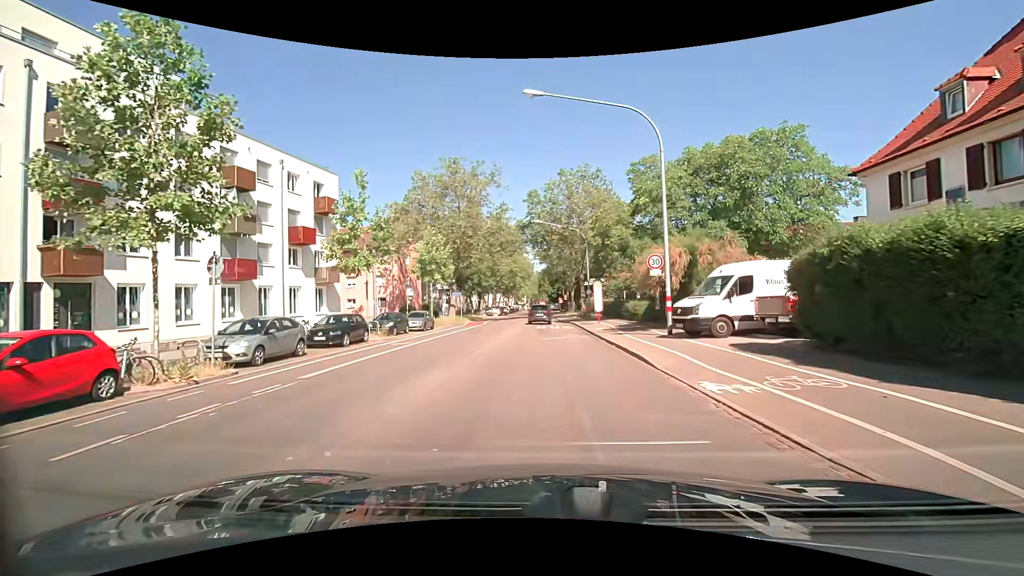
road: secondary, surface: asphalt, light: Day
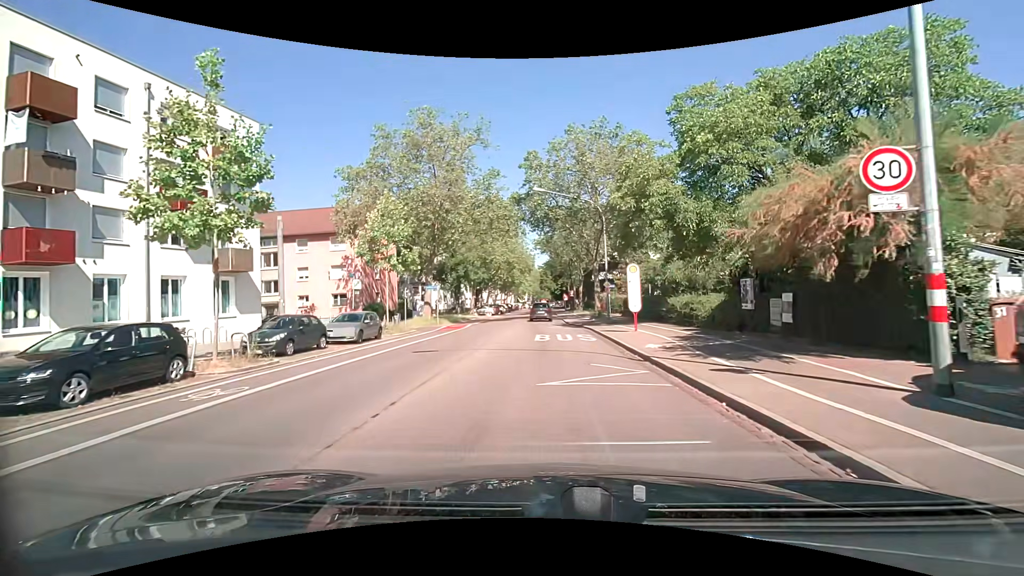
(0.0, +13.0) m; 0°
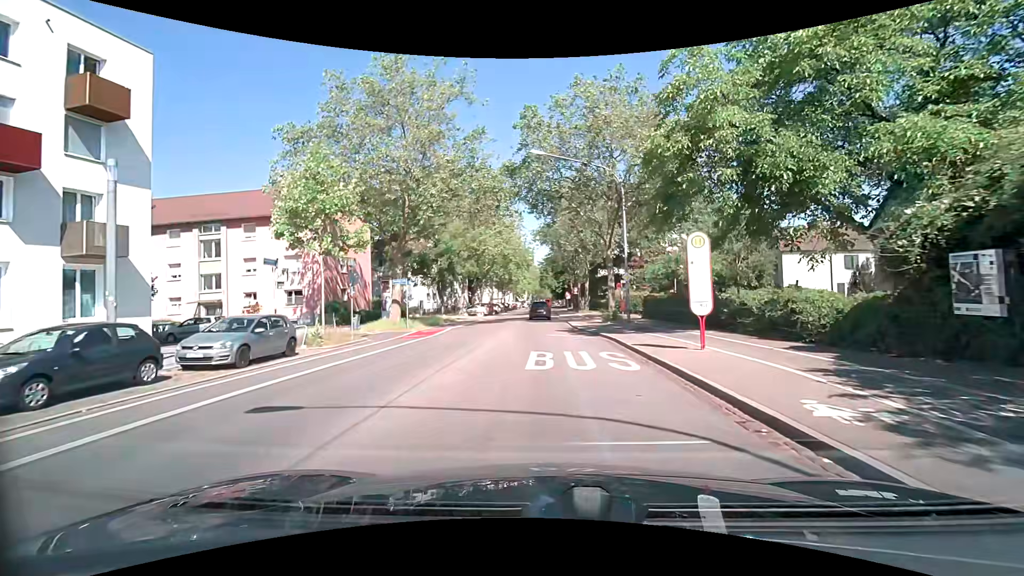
(0.0, +9.0) m; 0°
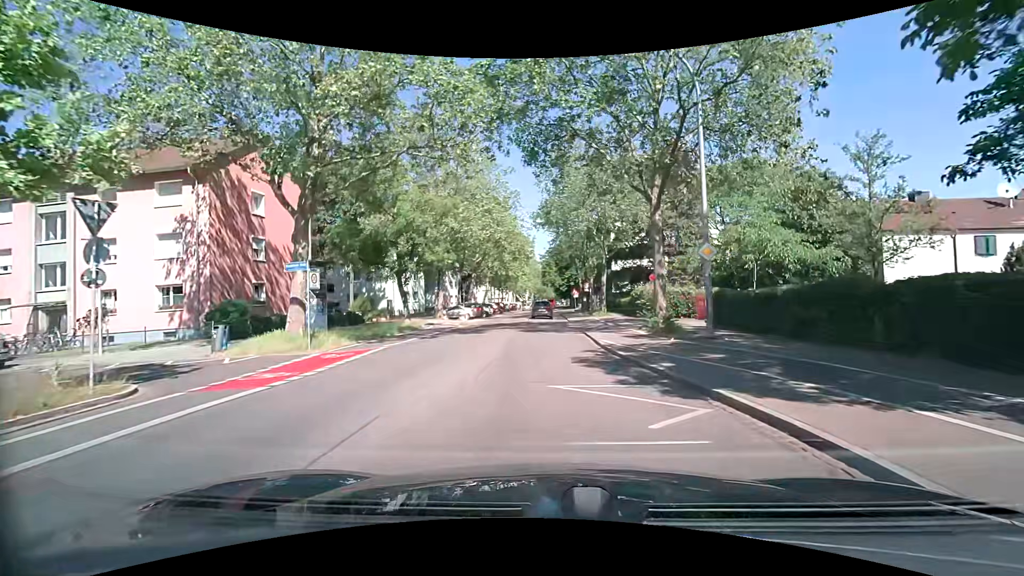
(0.0, +13.6) m; 0°
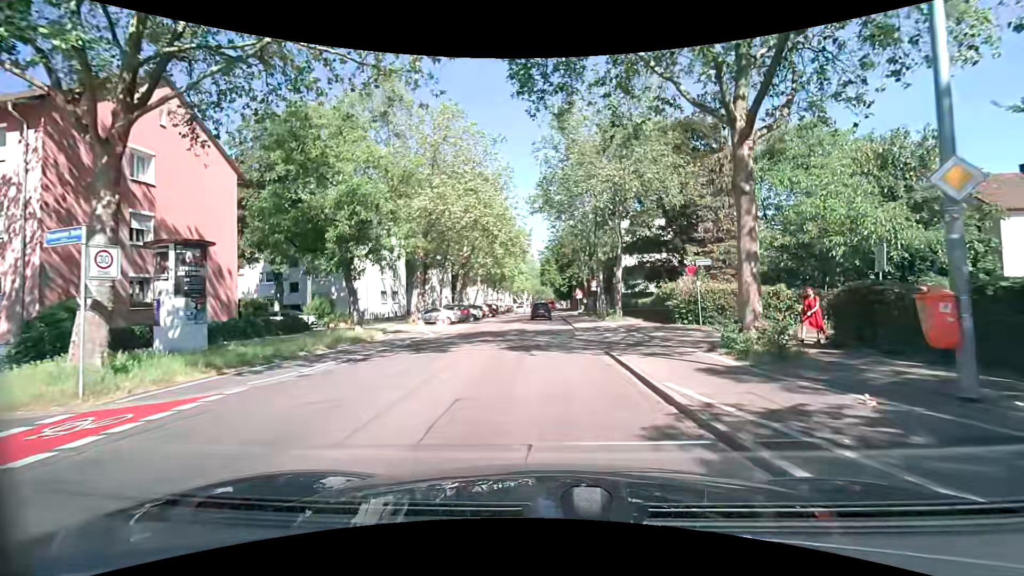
(0.0, +8.9) m; -1°
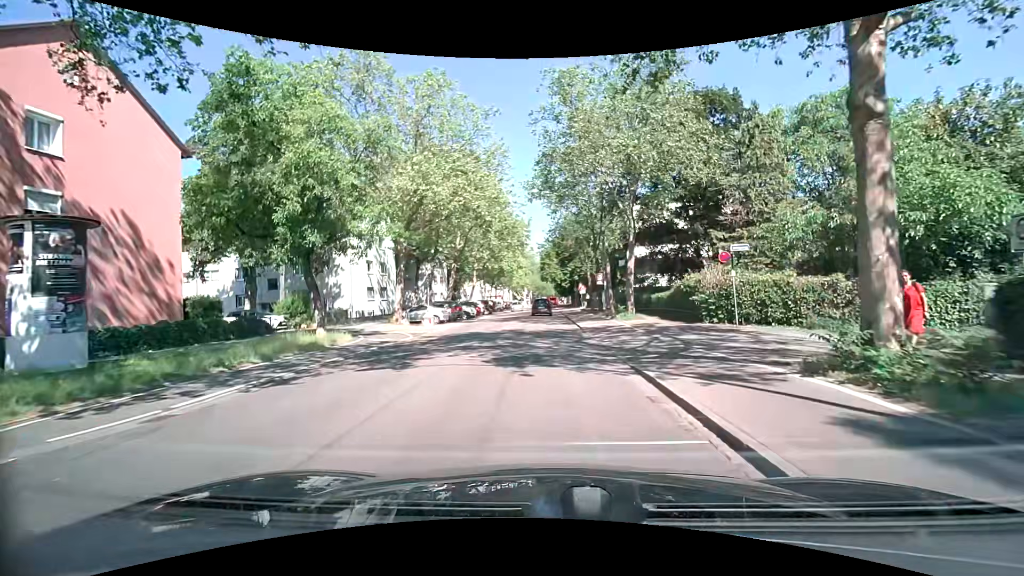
(+0.1, +4.4) m; +2°
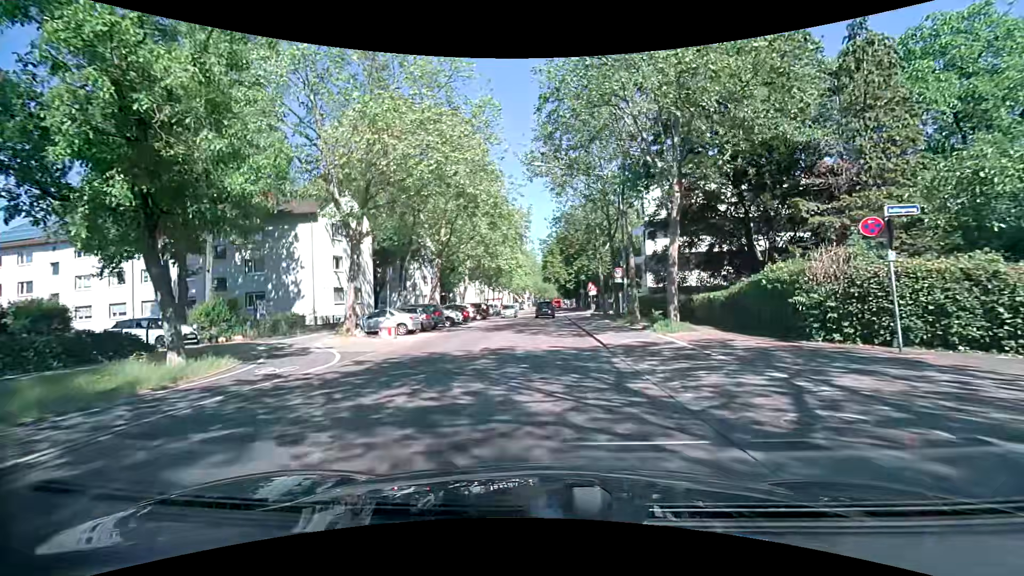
(-0.1, +8.6) m; -1°
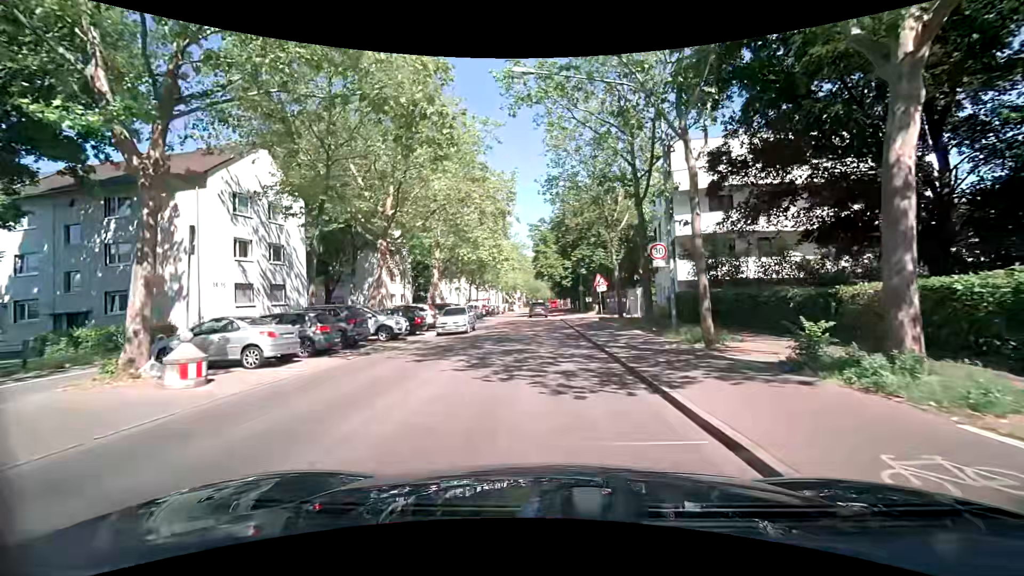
(0.0, +12.5) m; 0°
(0, +10) (0, +20) (0, +30) (0, +40) (0, +50) (0, +60) (0, +70) (0, +80) (0, +90) (0, +100) m
